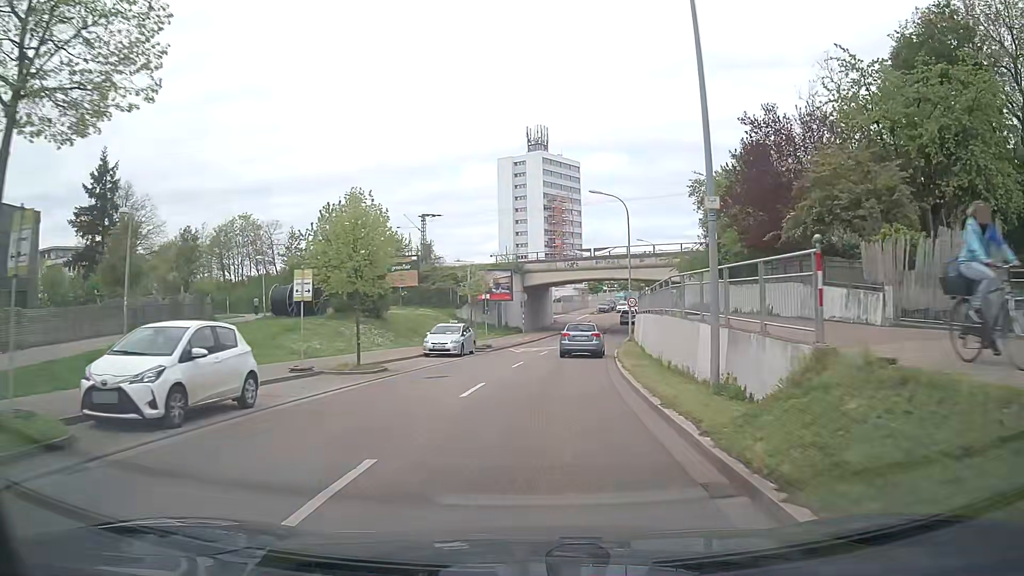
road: secondary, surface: asphalt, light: Day
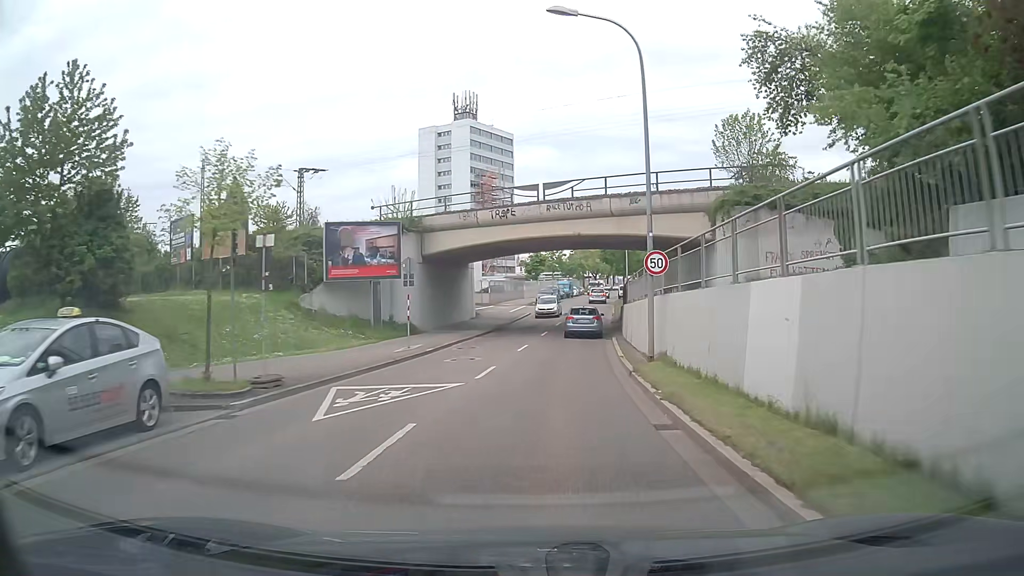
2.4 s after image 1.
(+1.6, +24.9) m; +6°
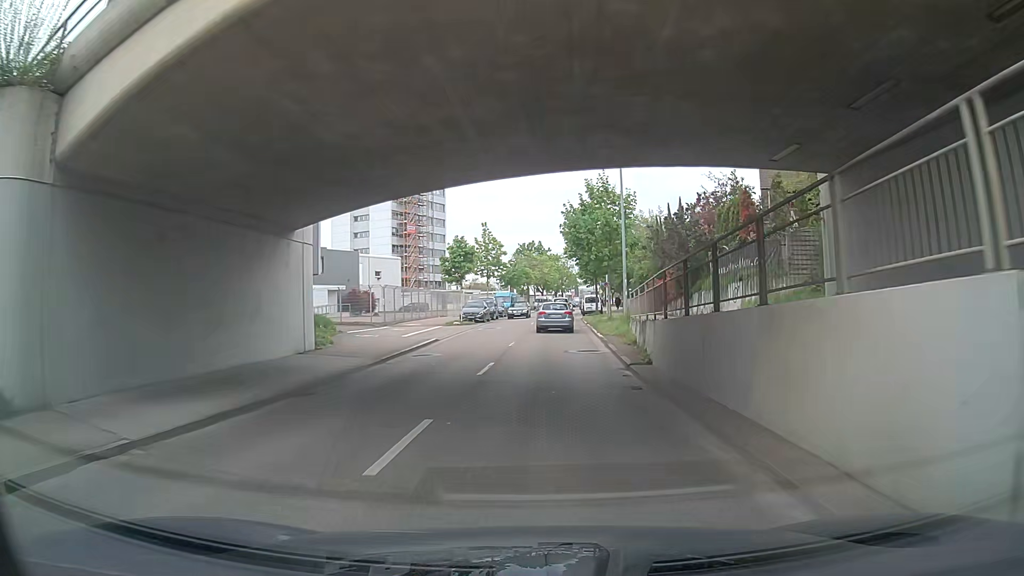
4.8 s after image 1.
(+1.5, +26.7) m; +5°
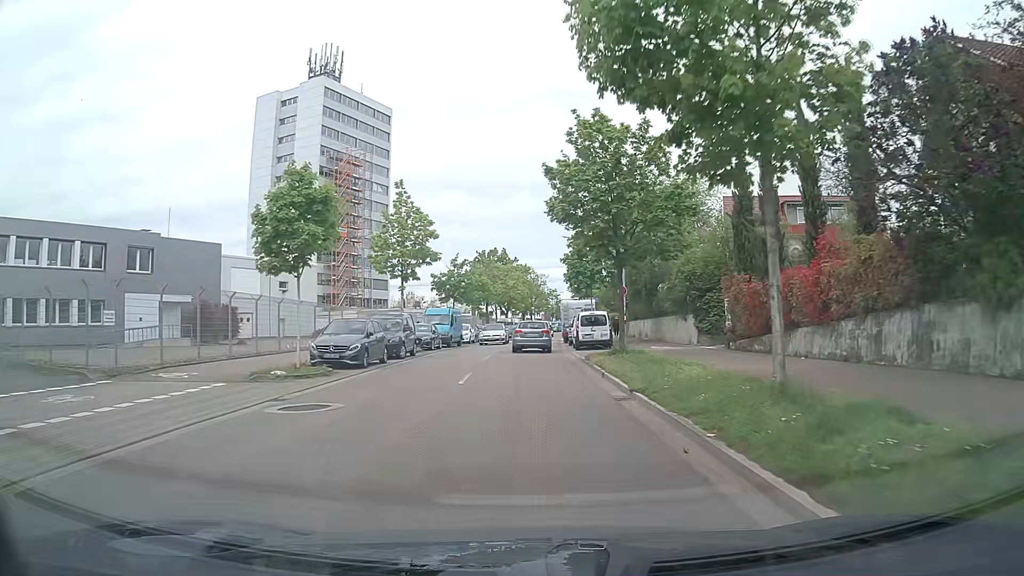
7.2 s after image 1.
(+0.7, +27.1) m; +4°
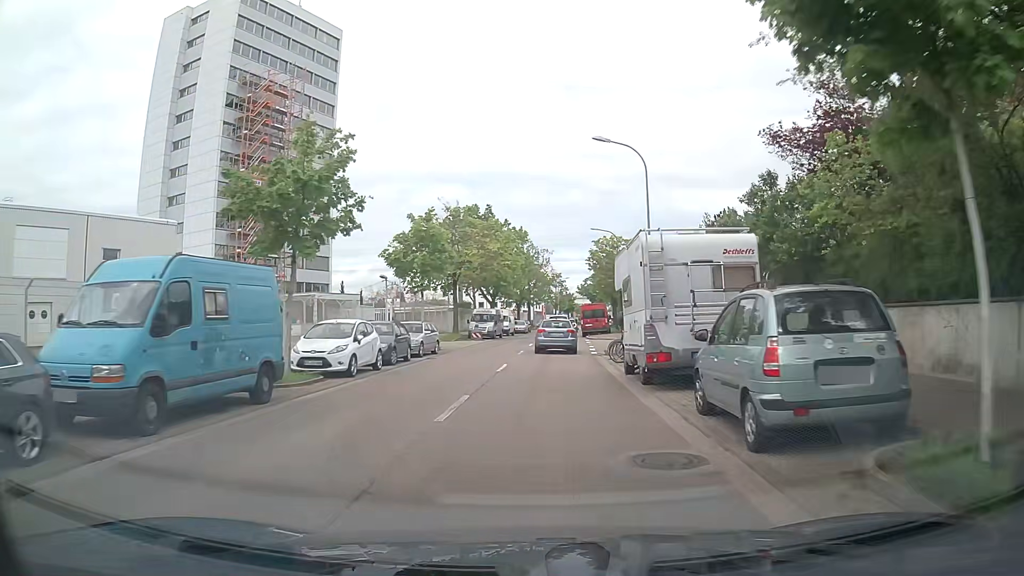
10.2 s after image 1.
(-0.4, +32.6) m; -1°
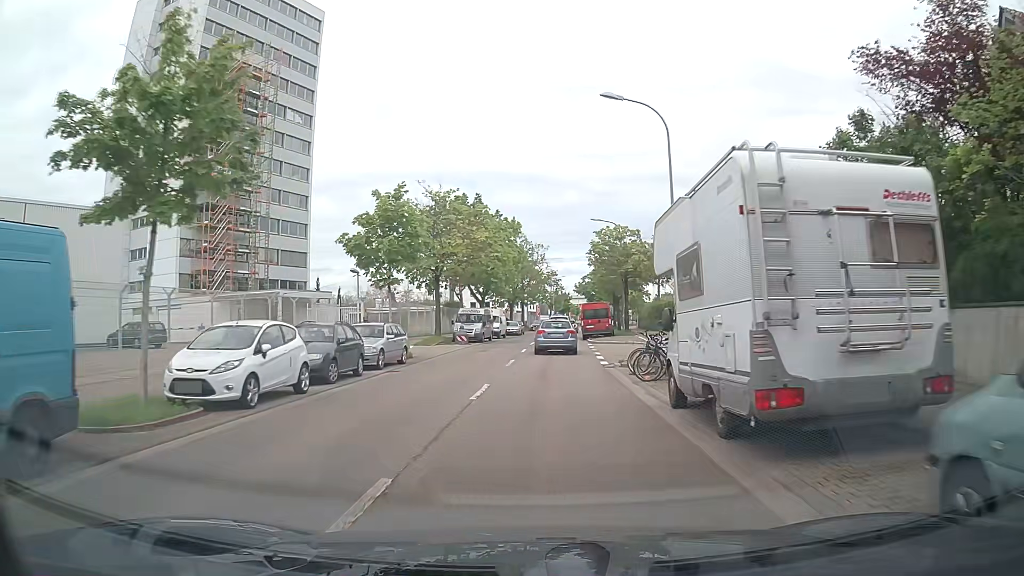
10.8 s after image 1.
(+0.1, +6.2) m; +1°
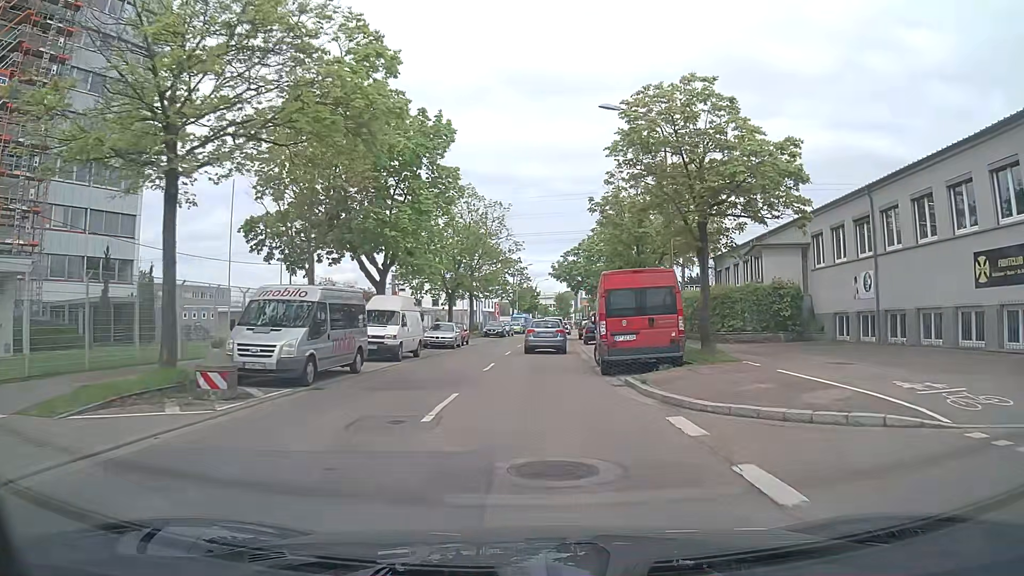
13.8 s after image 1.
(+0.9, +29.3) m; +3°
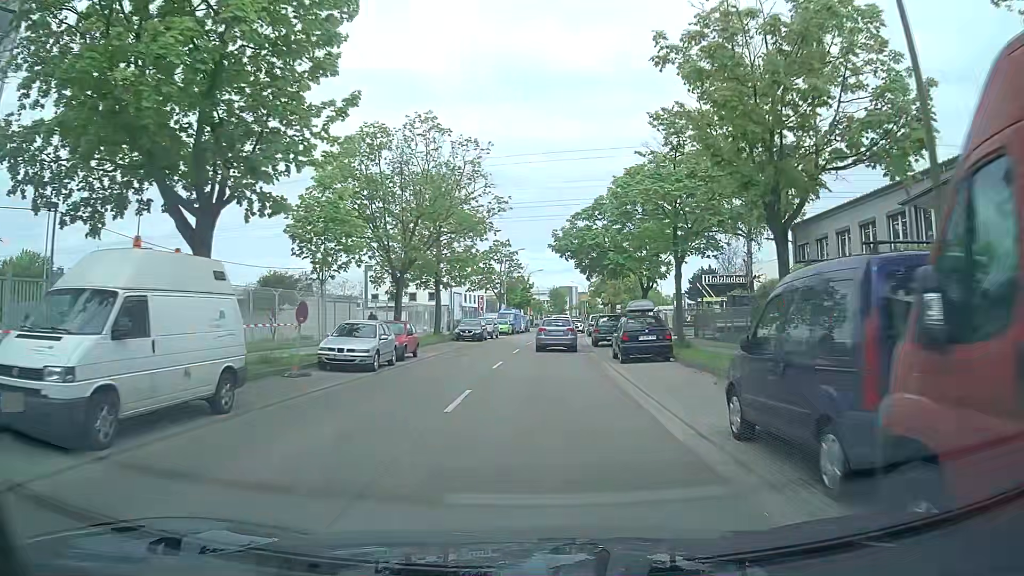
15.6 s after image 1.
(+0.1, +17.4) m; +2°
(0, +10) (0, +20) (0, +30) (+1, +40) (+1, +50) (+2, +60) (+4, +70) (+5, +80) (+7, +90) (+8, +99) m
